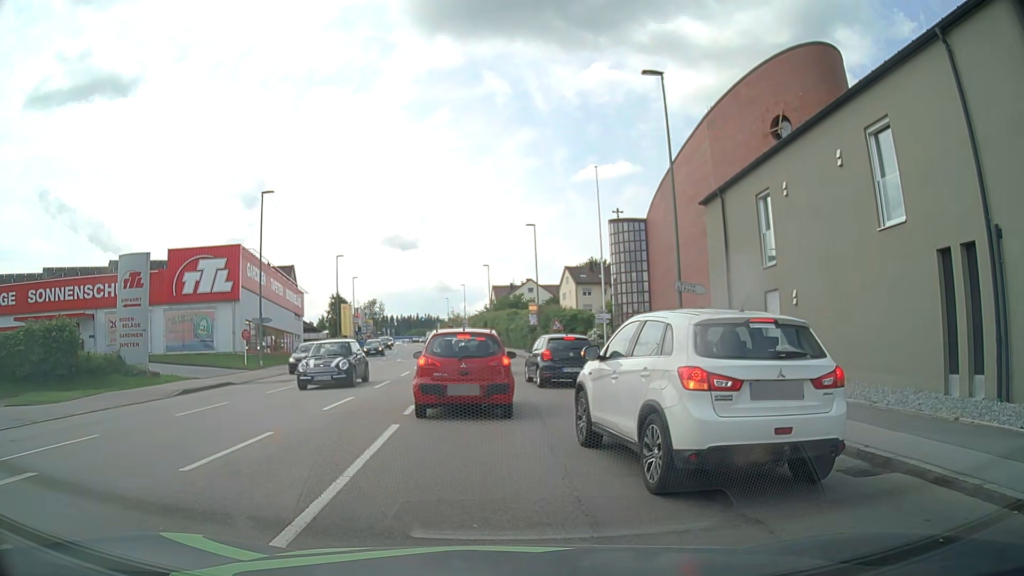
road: tertiary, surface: asphalt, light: Day
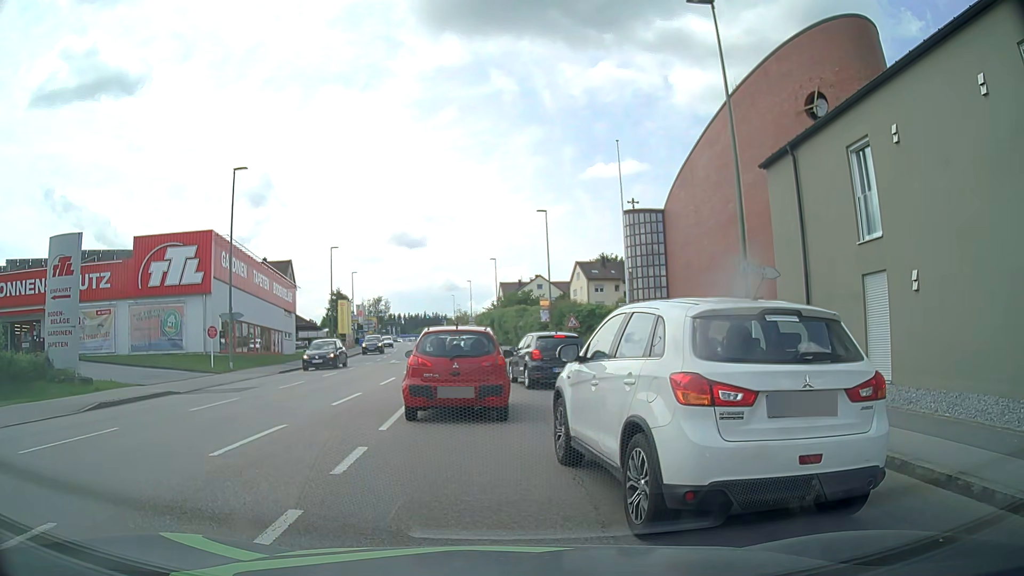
(0.0, +5.2) m; +1°
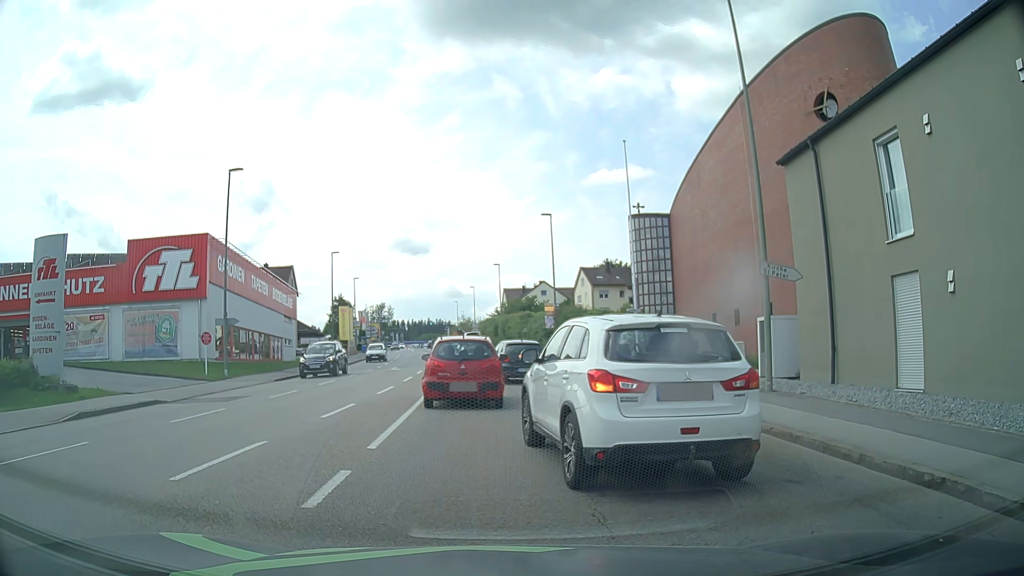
(0.0, +1.0) m; 0°
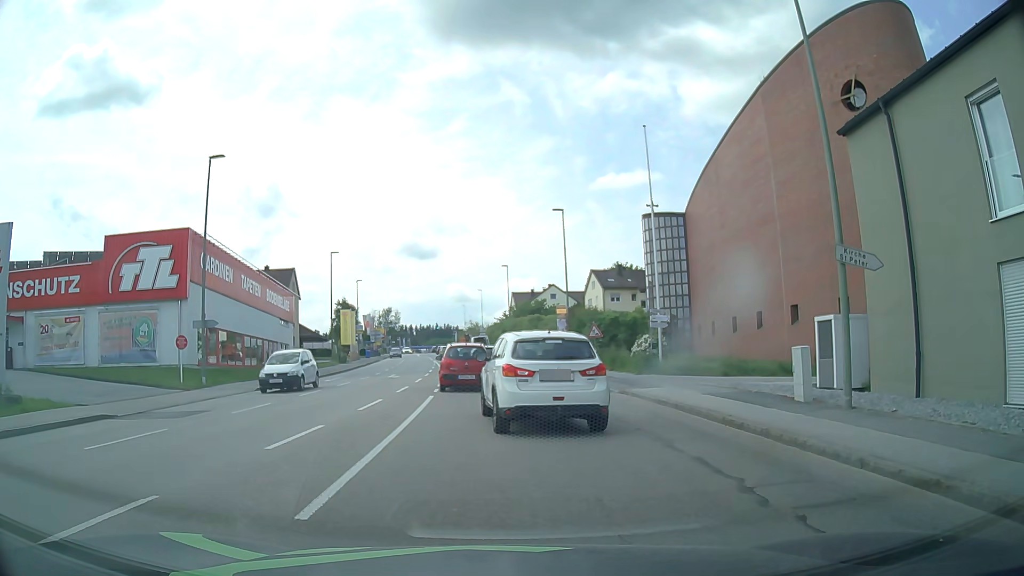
(-0.1, +3.7) m; -3°
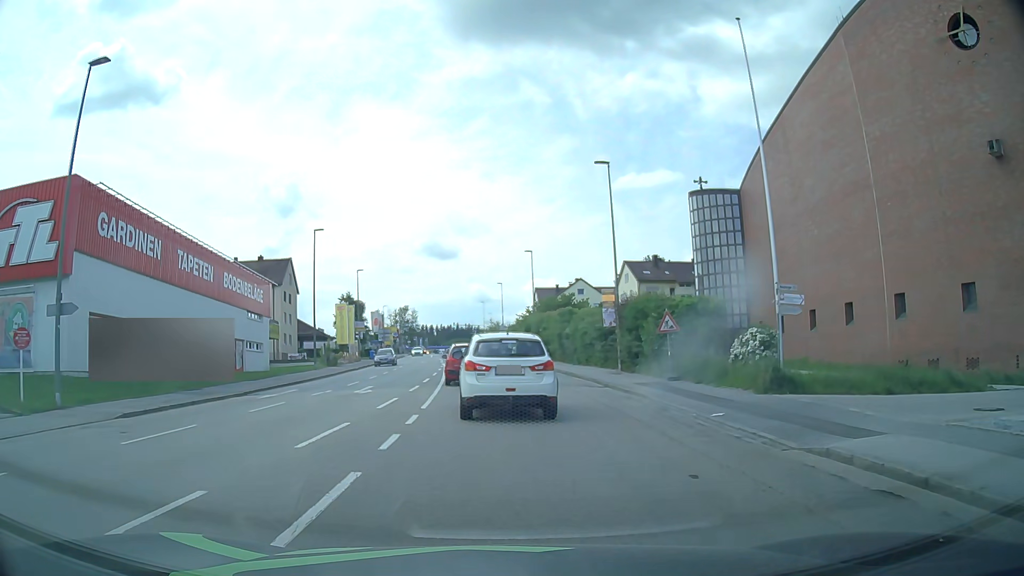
(-0.1, +12.5) m; -1°
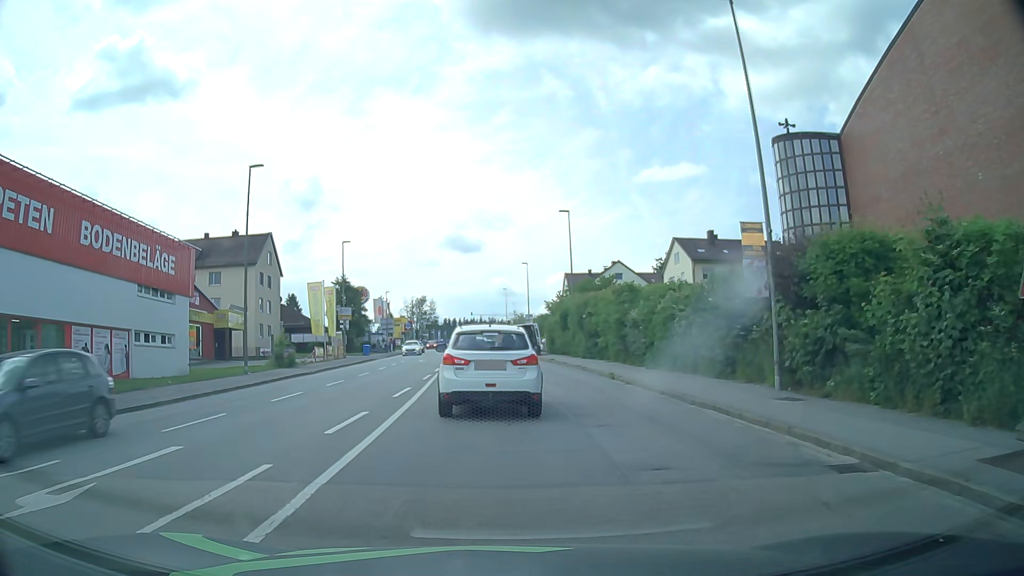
(-0.1, +17.2) m; -2°
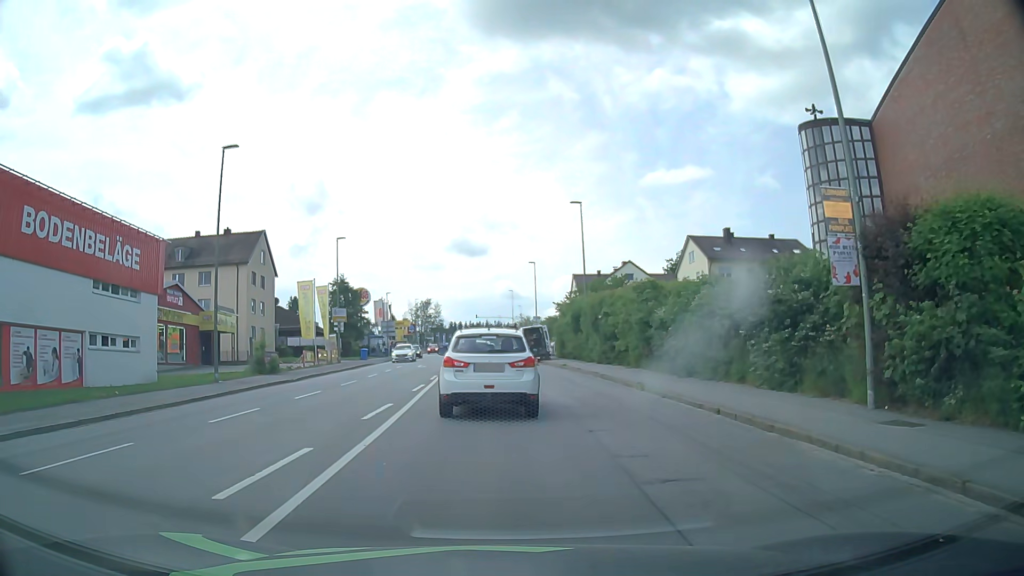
(0.0, +4.2) m; -1°
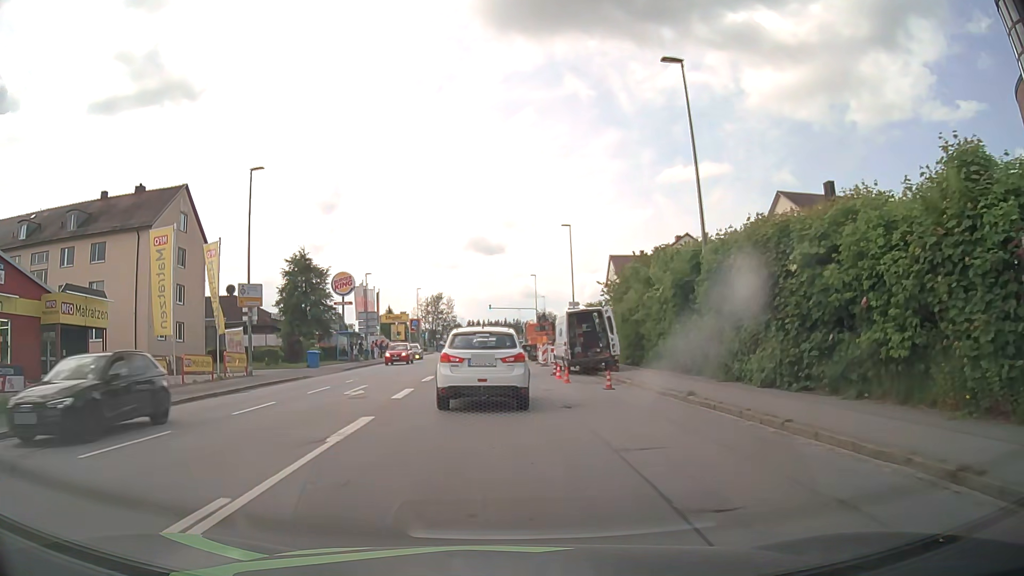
(-0.4, +23.5) m; -2°
(0, +10) (0, +20) (0, +30) (0, +40) (-1, +50) (-1, +60) (-1, +70) (-1, +80) (-1, +90) (-1, +100) m
